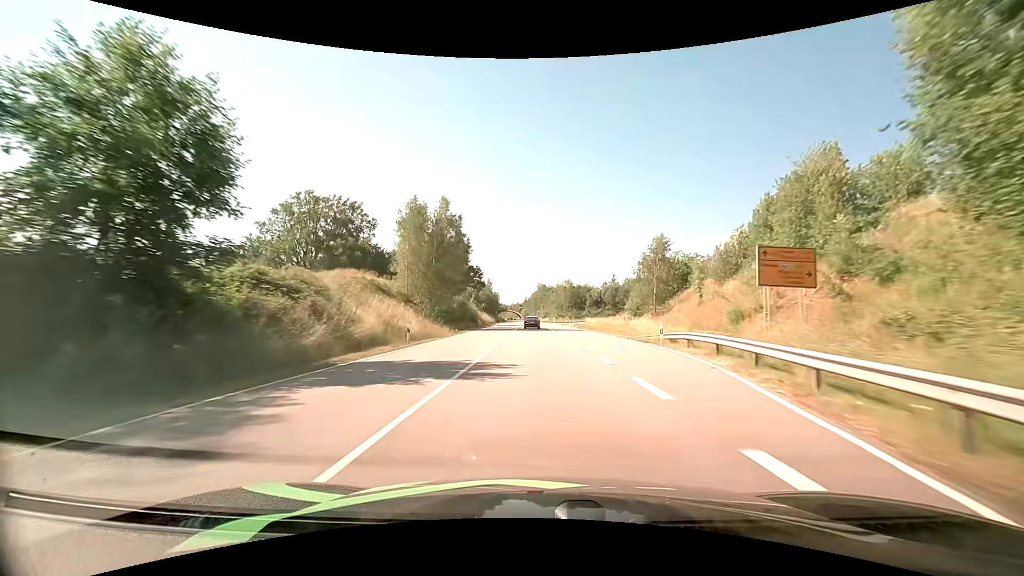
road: primary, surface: asphalt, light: Day
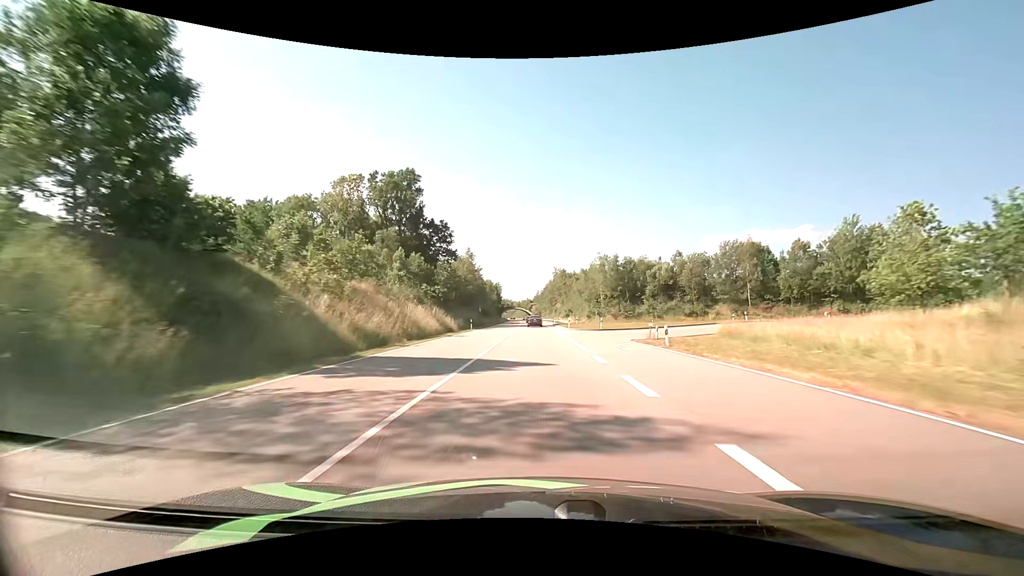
(-0.7, +72.0) m; -1°
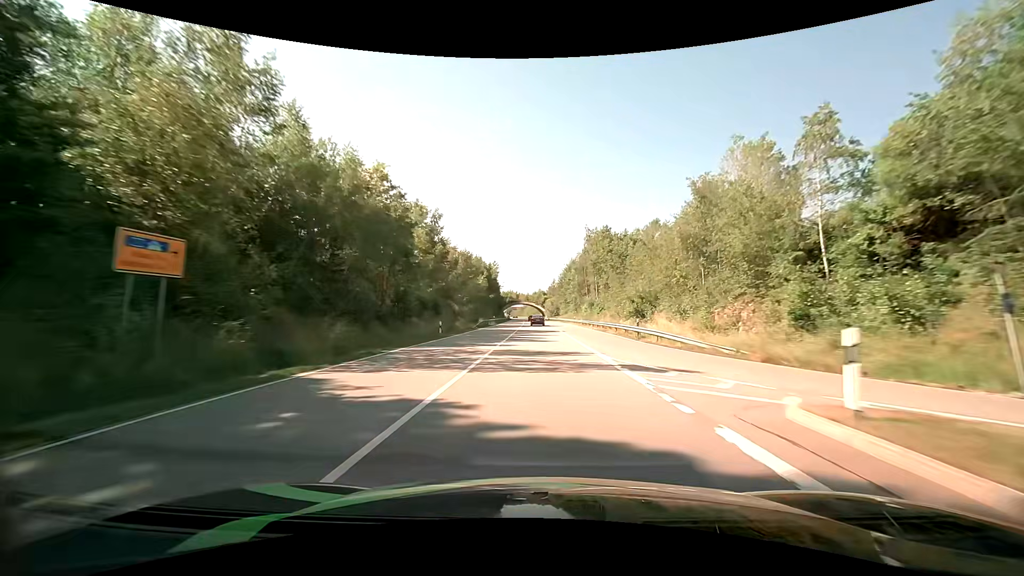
(-1.1, +75.0) m; -2°
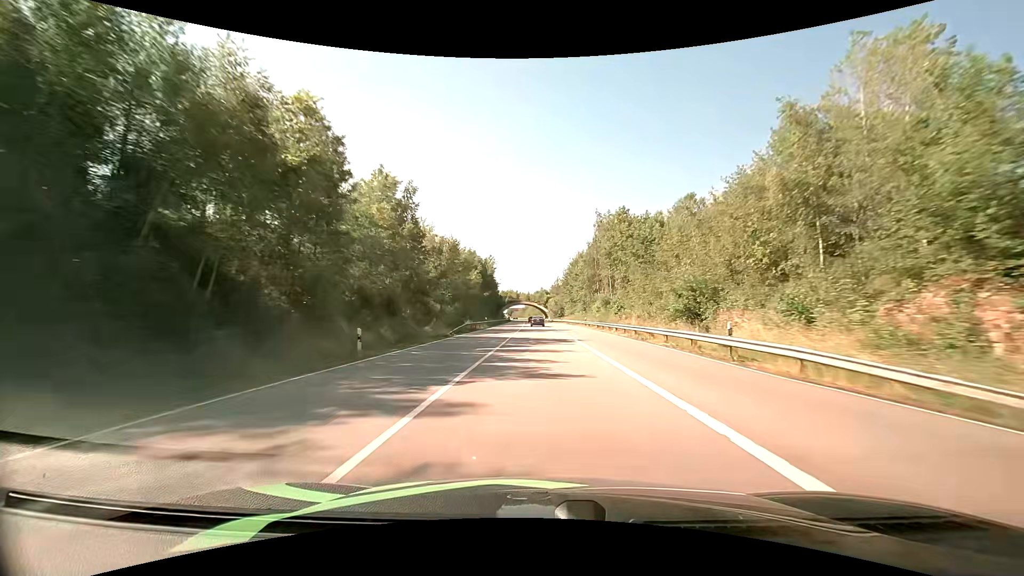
(0.0, +15.4) m; 0°
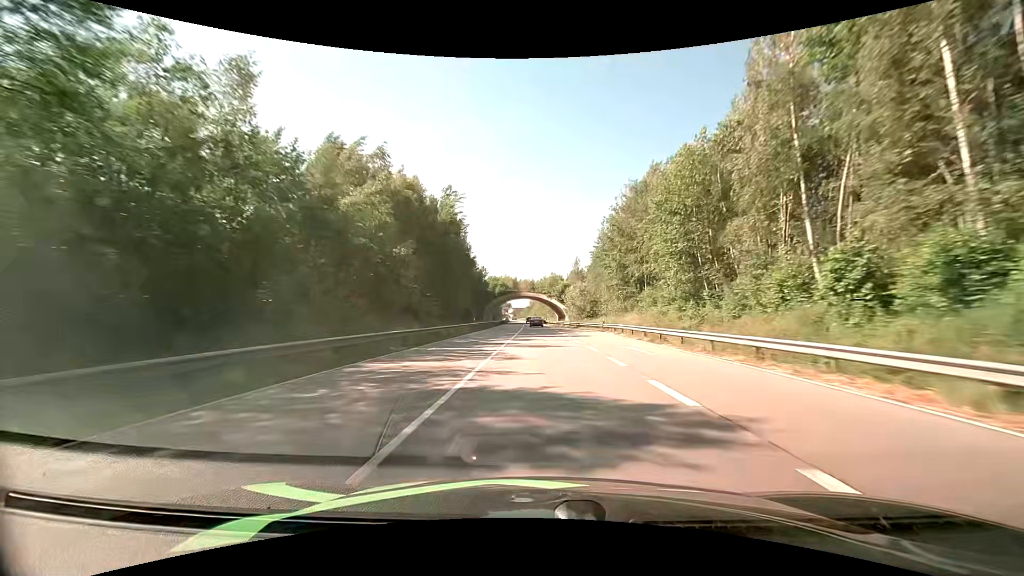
(-0.5, +62.1) m; -1°
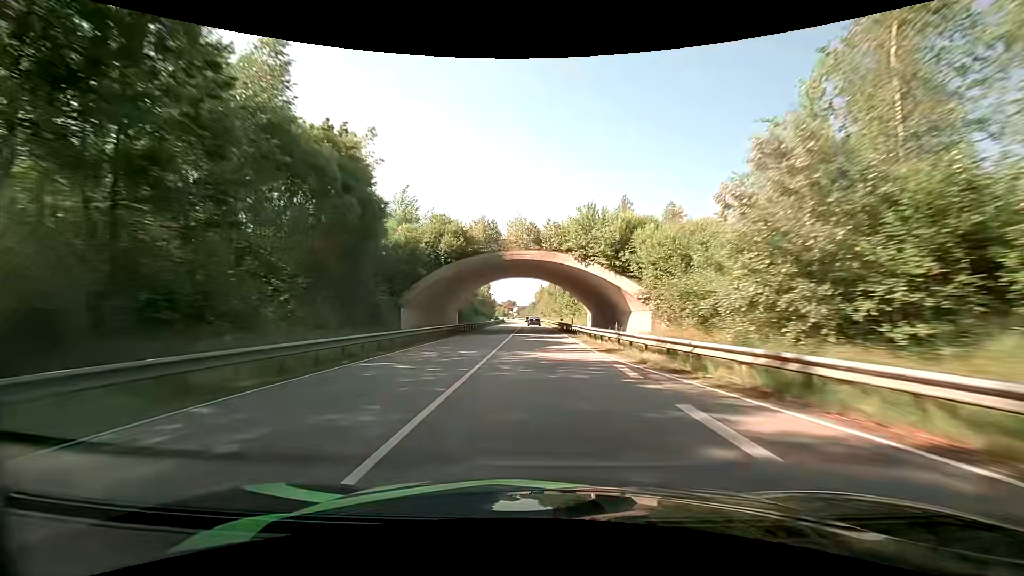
(-0.4, +63.1) m; -1°
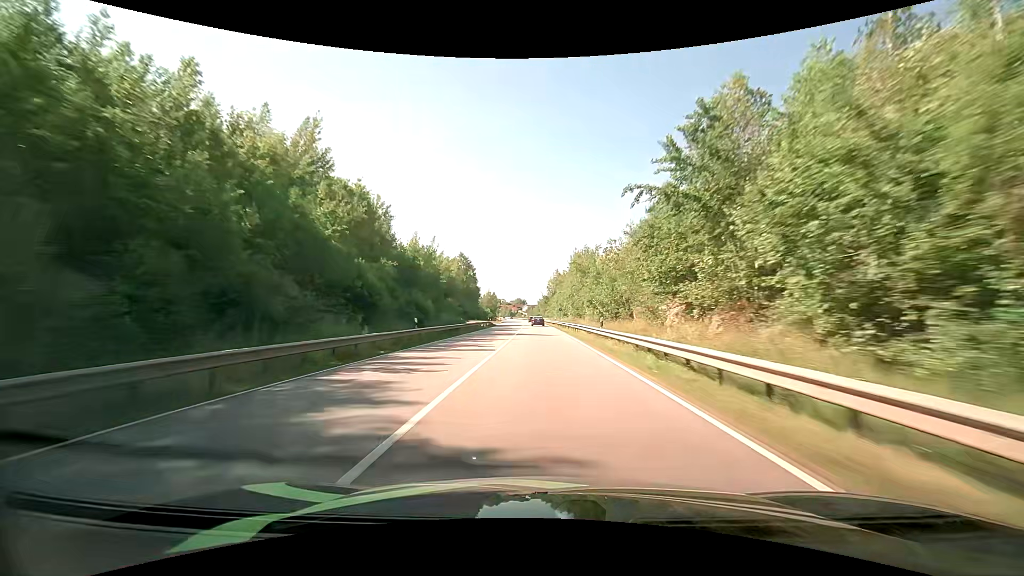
(-0.4, +63.4) m; -1°
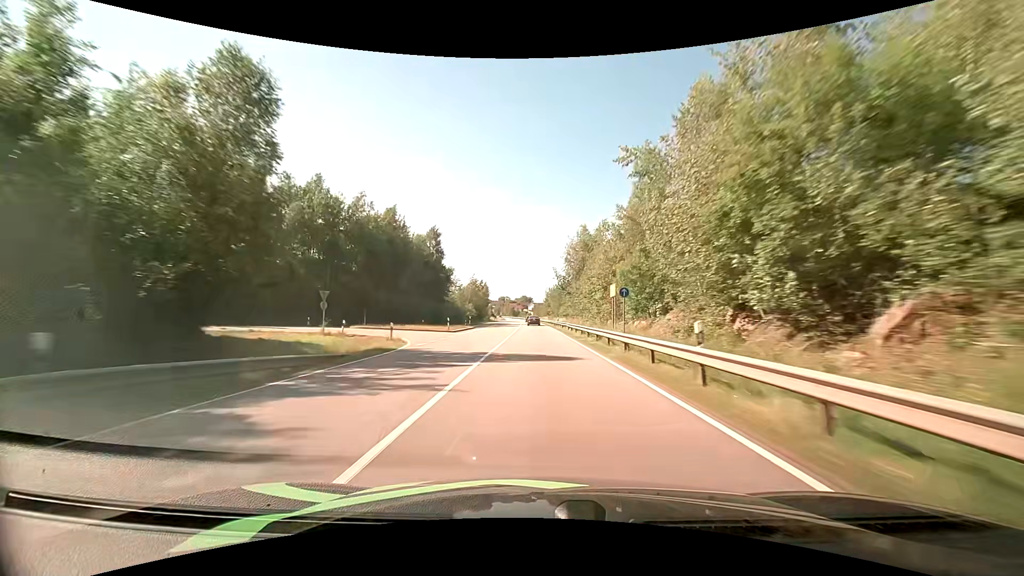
(-1.0, +64.1) m; -1°
(0, +10) (0, +20) (0, +30) (0, +40) (0, +50) (-1, +60) (-1, +70) (-1, +80) (-1, +90) (-2, +100) m
